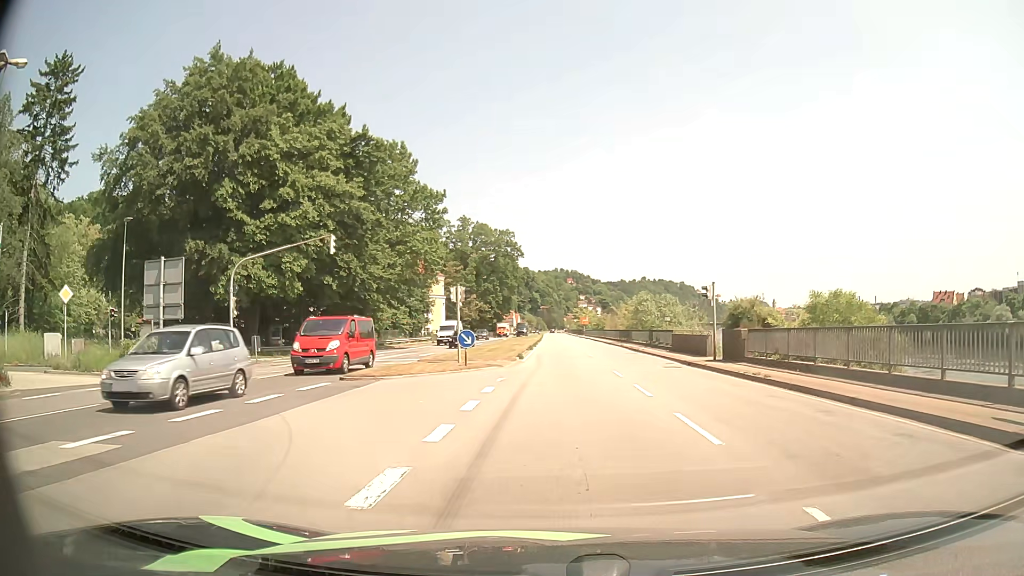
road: primary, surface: asphalt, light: Day
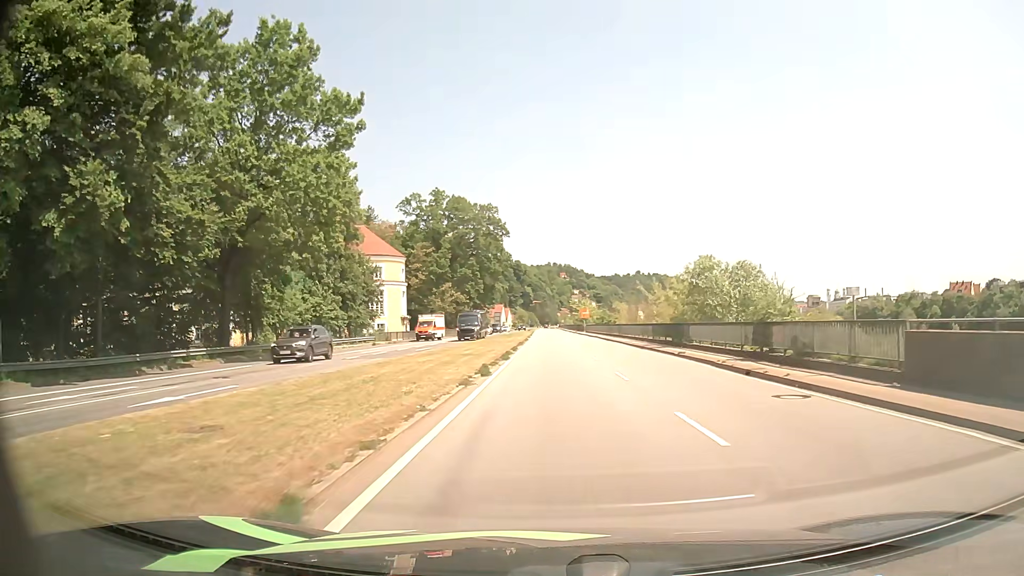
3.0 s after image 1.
(+0.2, +28.8) m; +1°
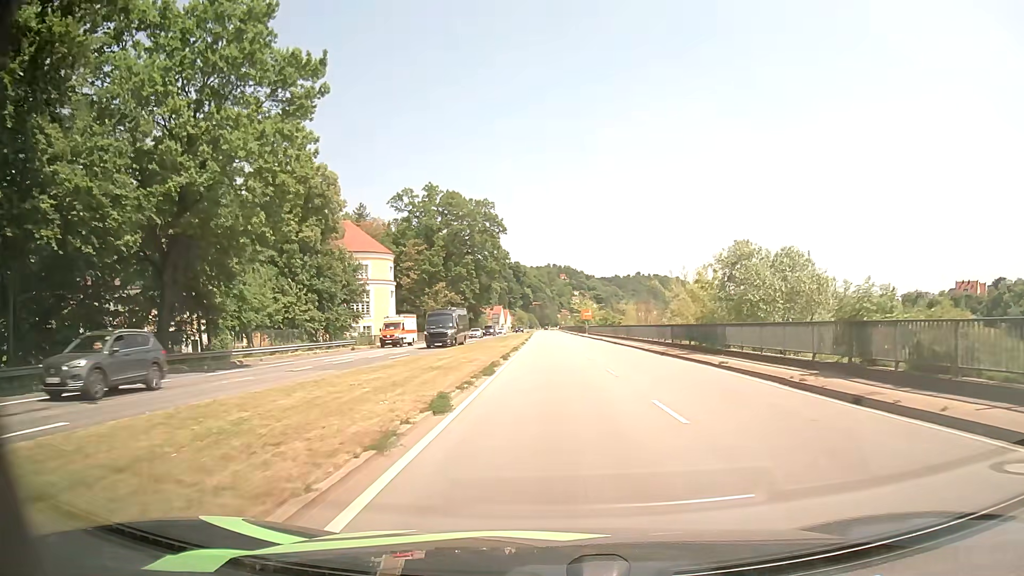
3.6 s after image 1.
(0.0, +7.1) m; 0°
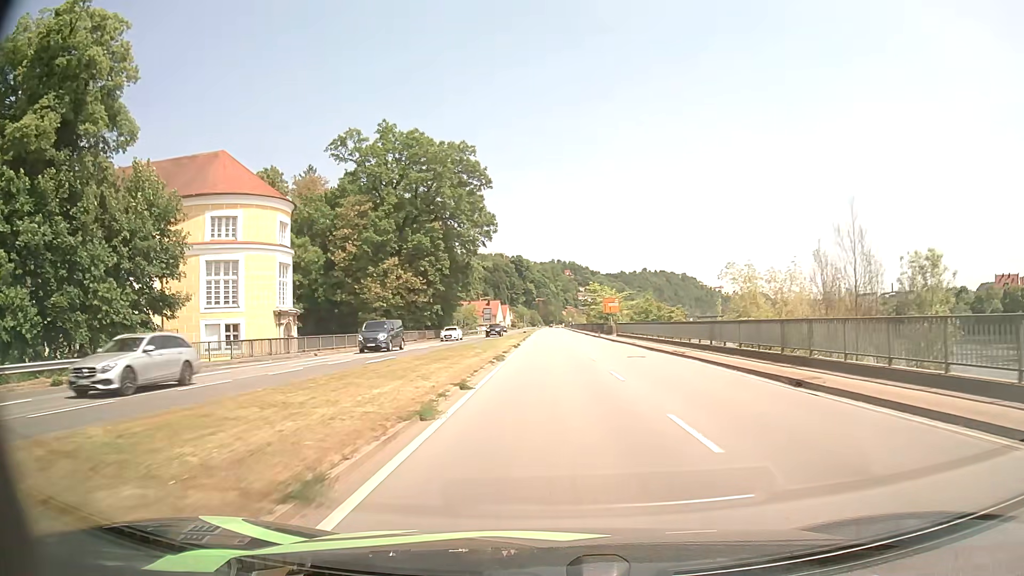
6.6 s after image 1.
(-0.2, +38.6) m; -1°
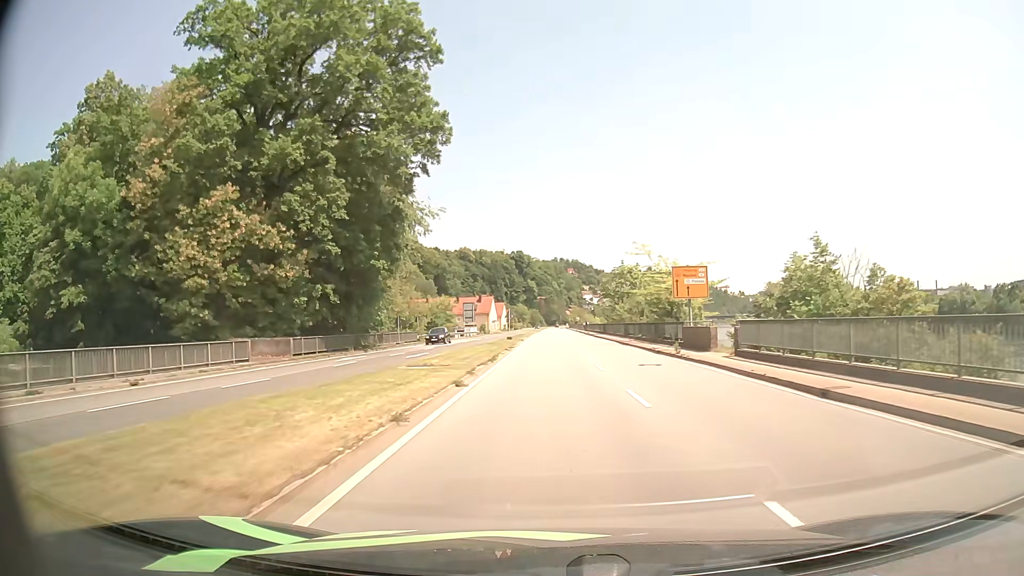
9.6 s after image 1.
(+0.1, +41.1) m; 0°
